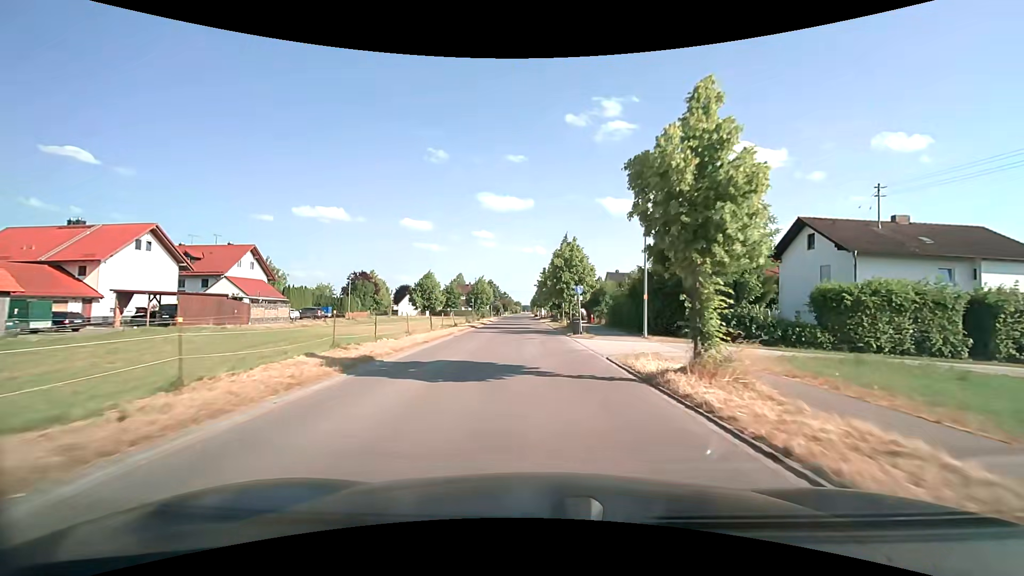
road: tertiary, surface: asphalt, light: Day
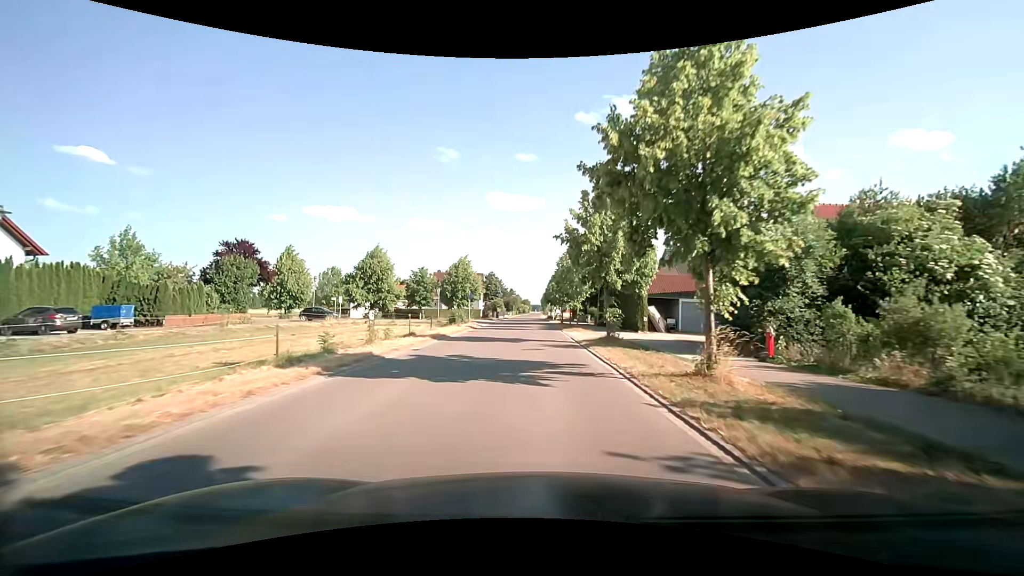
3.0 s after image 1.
(-0.4, +37.8) m; -1°
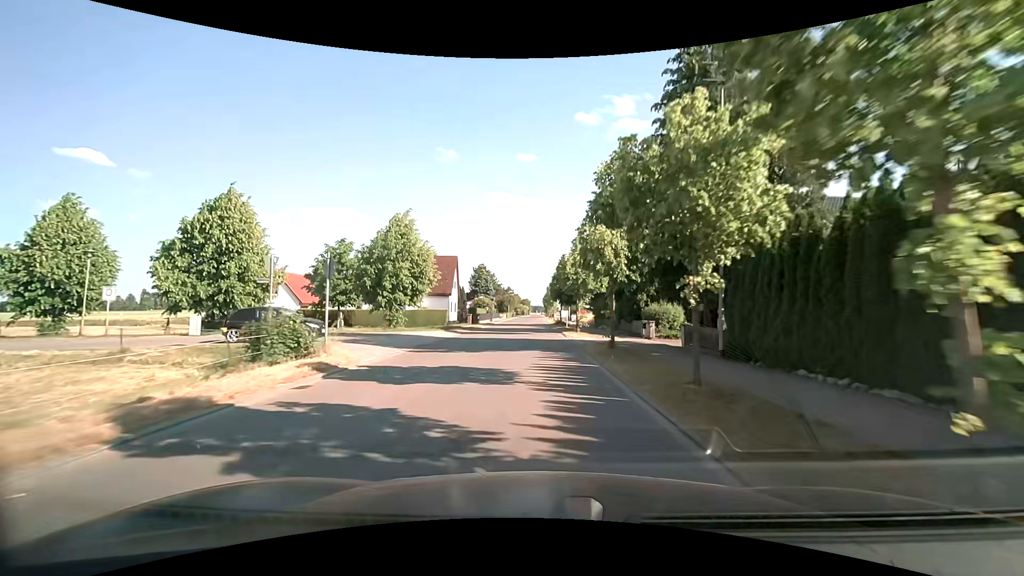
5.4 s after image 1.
(-0.2, +30.1) m; 0°
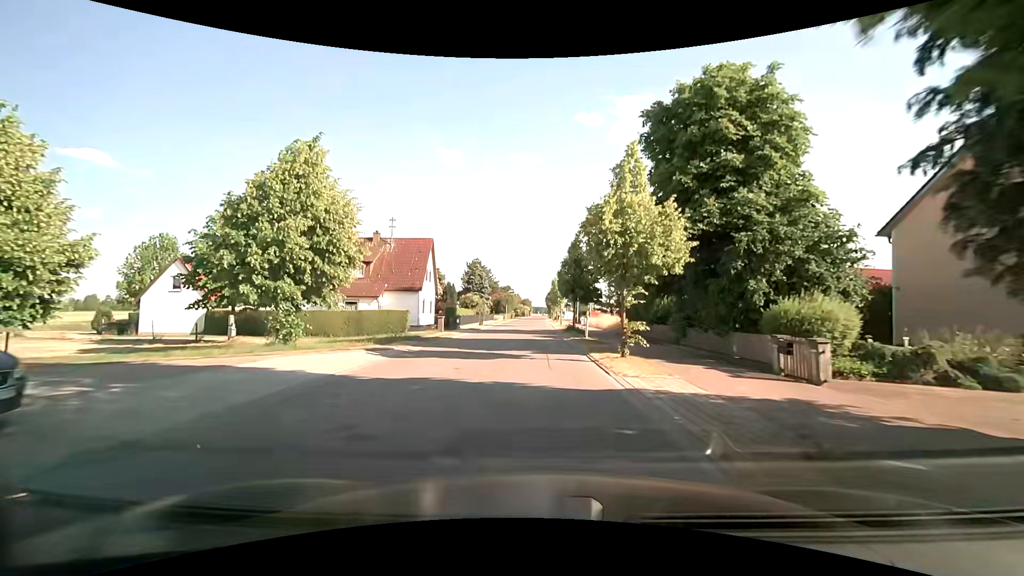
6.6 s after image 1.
(0.0, +15.0) m; 0°
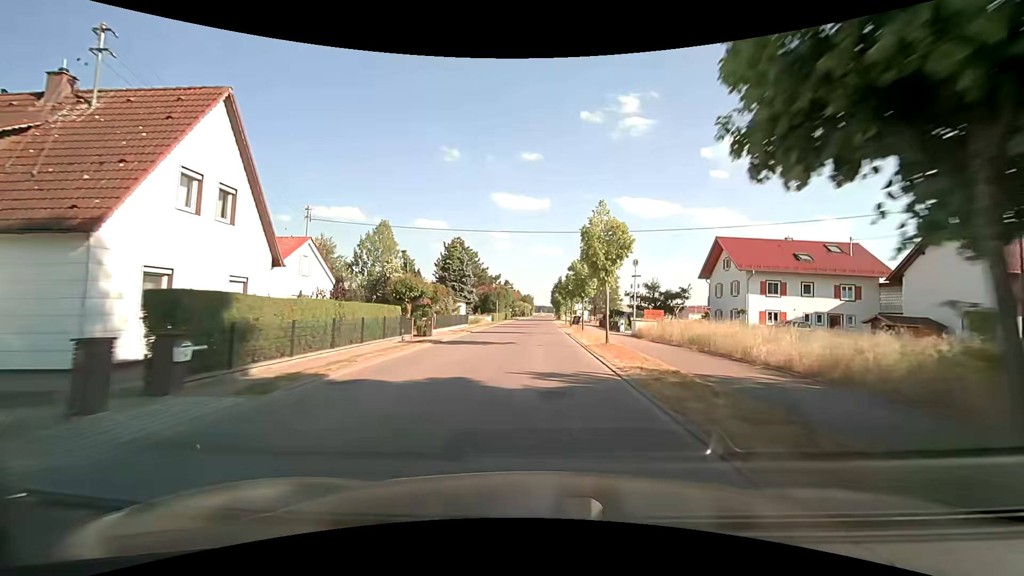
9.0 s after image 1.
(-0.3, +30.4) m; 0°
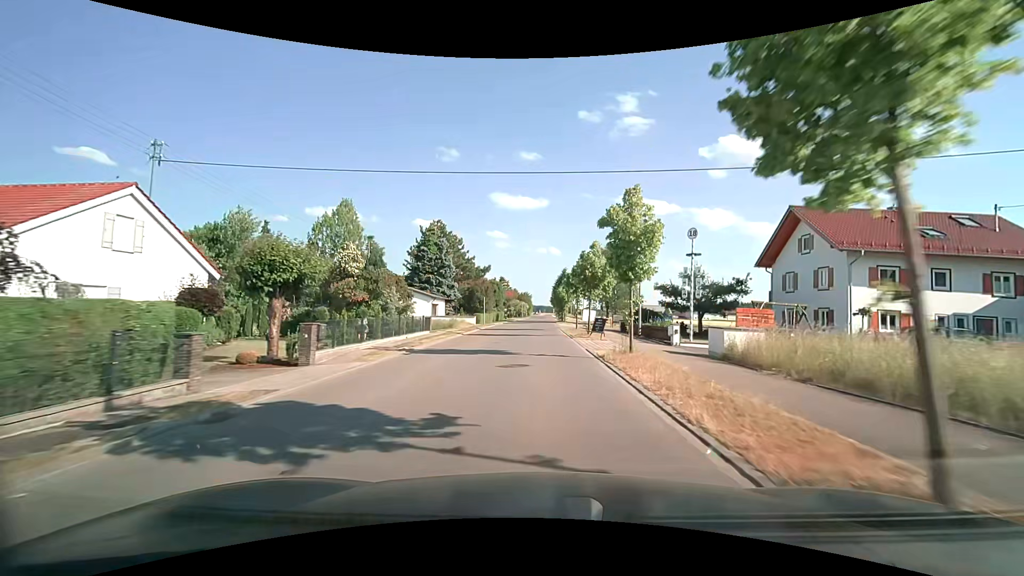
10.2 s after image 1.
(0.0, +15.4) m; 0°
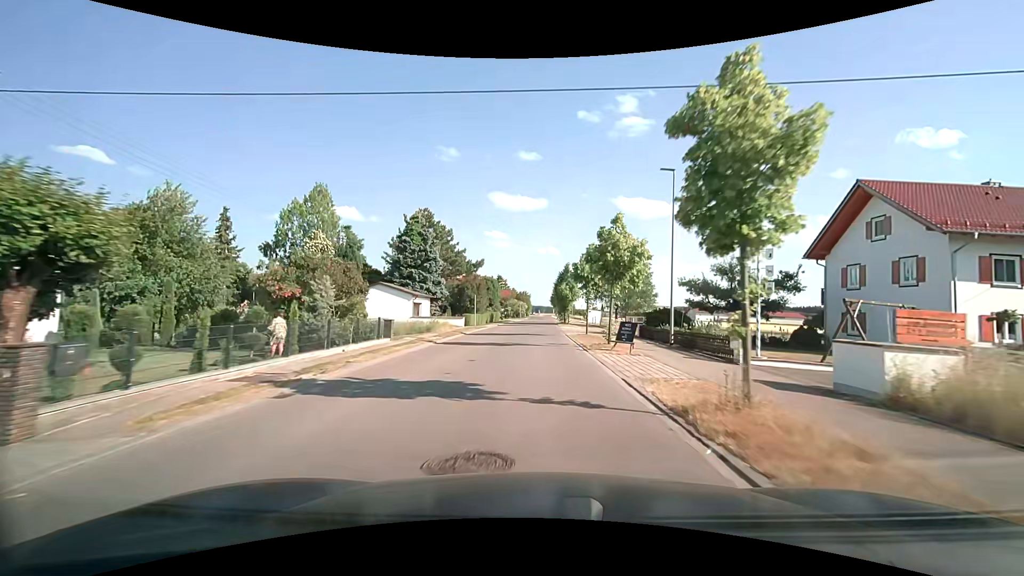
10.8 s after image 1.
(0.0, +7.7) m; 0°
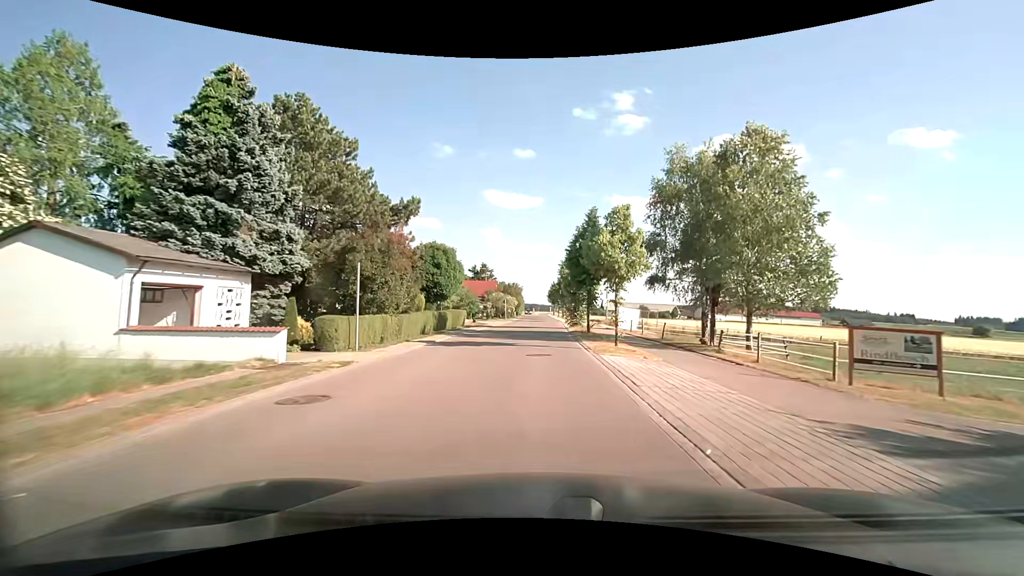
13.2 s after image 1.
(+0.1, +31.1) m; 0°
(0, +10) (0, +20) (+1, +30) (+1, +40) (+1, +50) (+2, +60) (+2, +70) (+2, +80) (+2, +90) (+2, +100) m
